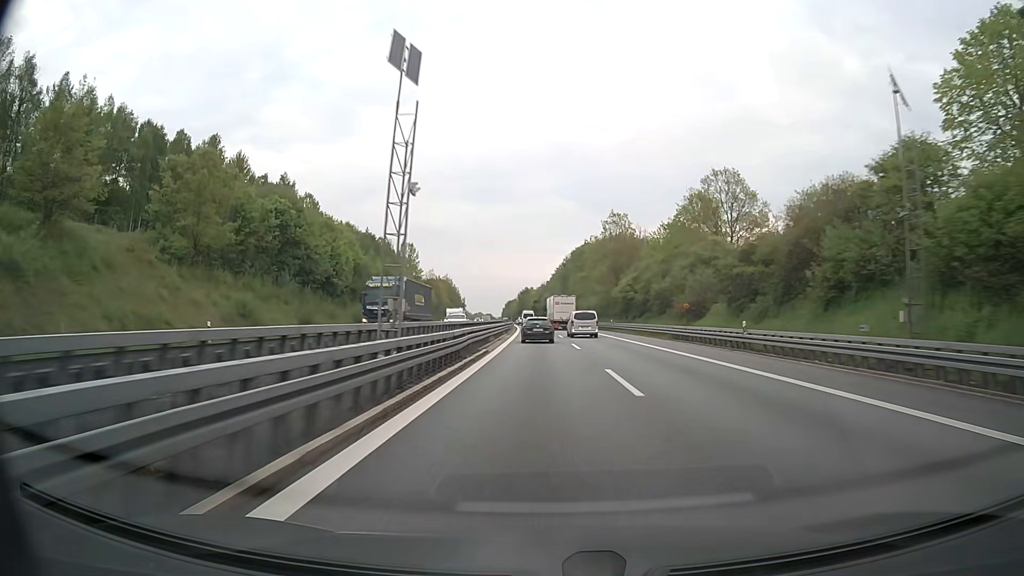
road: motorway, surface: asphalt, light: Day
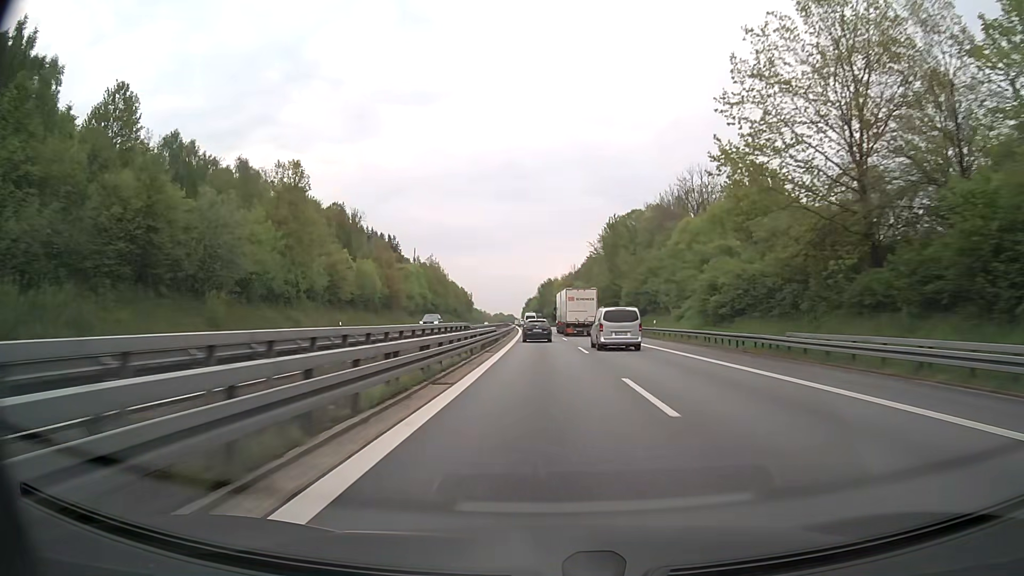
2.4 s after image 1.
(-1.4, +74.6) m; -2°
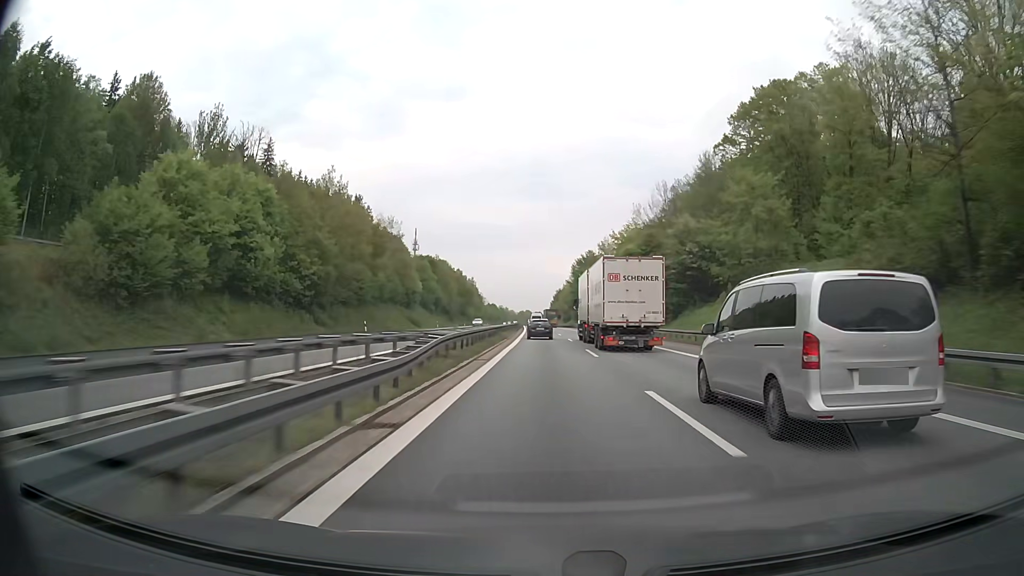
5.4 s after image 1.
(-1.9, +93.3) m; -2°
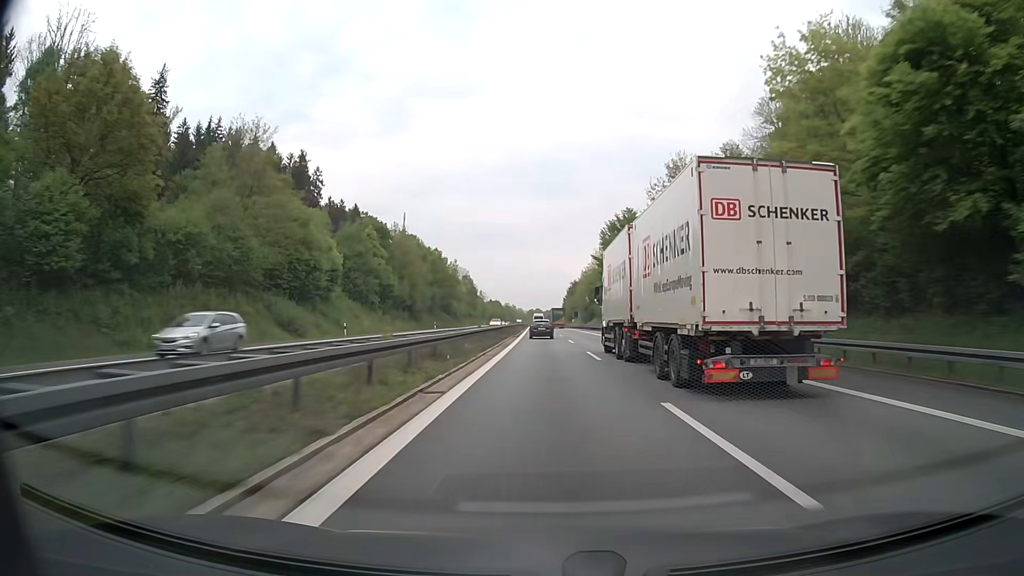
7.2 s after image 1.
(-0.6, +56.2) m; -1°
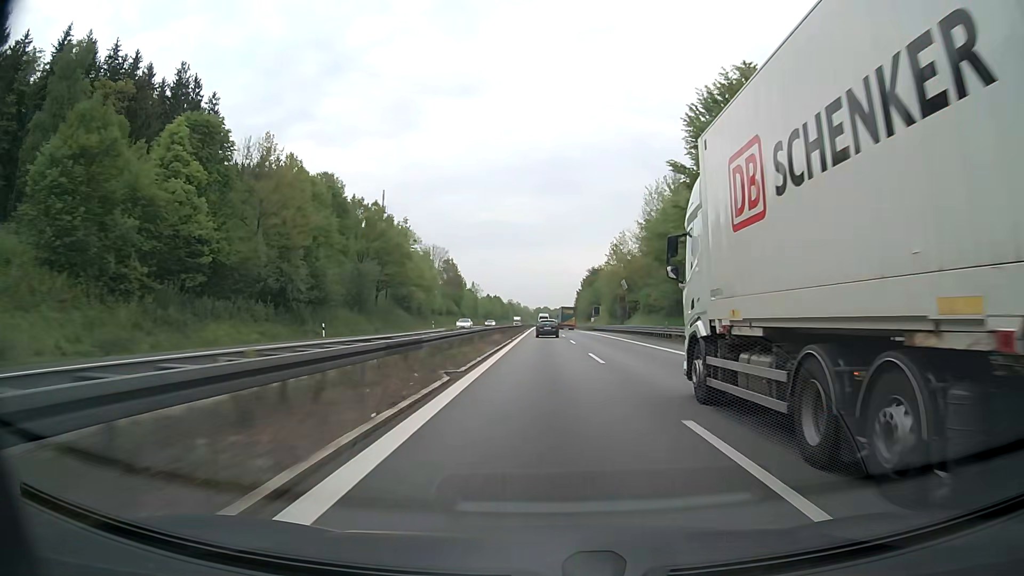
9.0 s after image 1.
(-0.4, +56.2) m; -1°
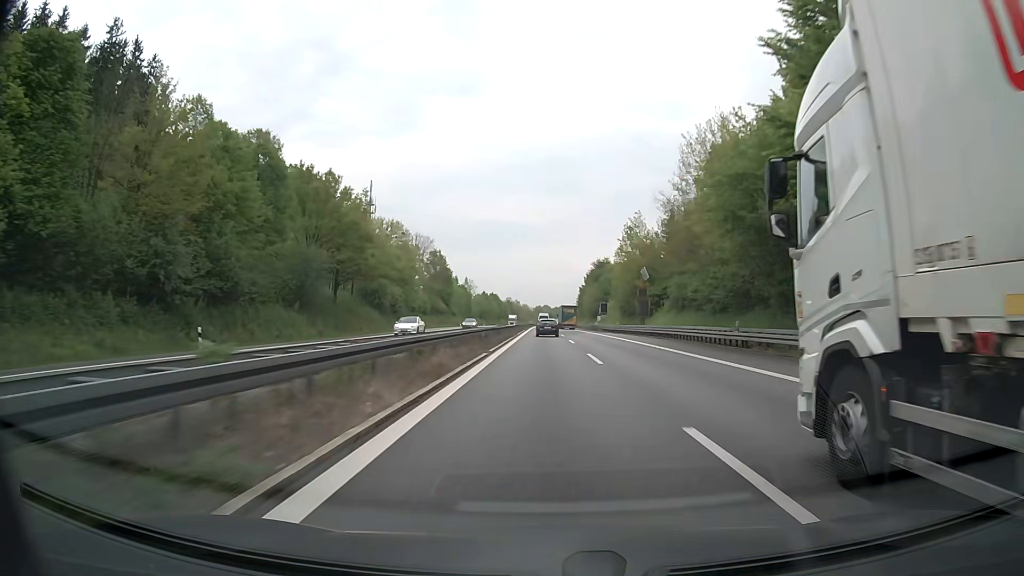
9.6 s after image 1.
(0.0, +18.8) m; 0°
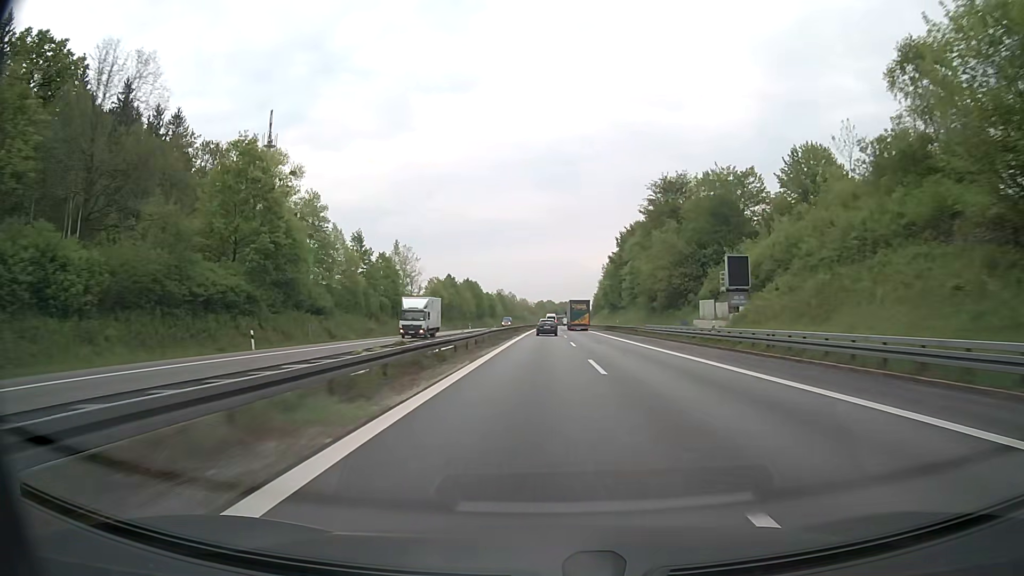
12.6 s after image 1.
(-0.2, +94.3) m; 0°
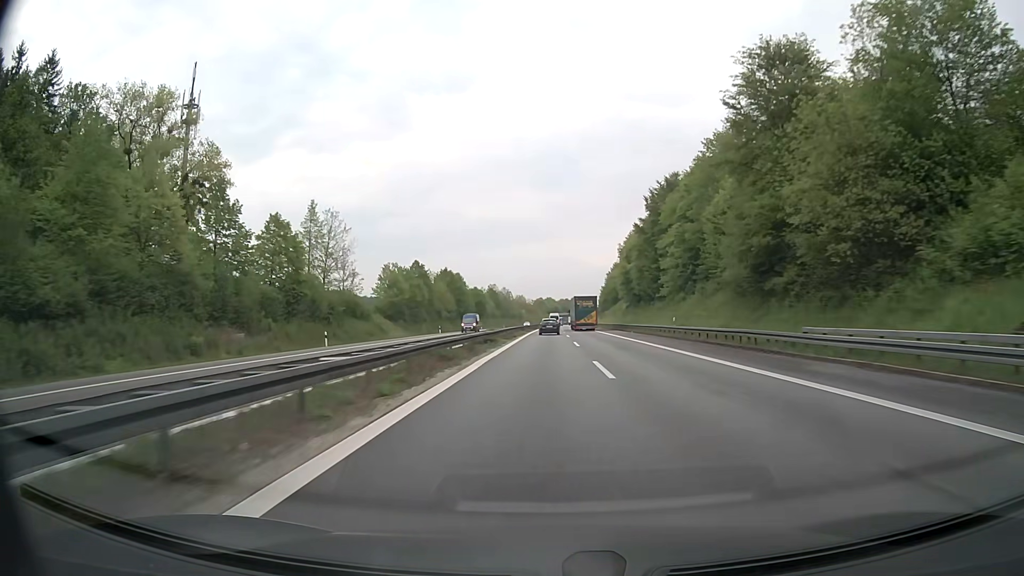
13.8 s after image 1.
(-0.1, +37.7) m; 0°
(0, +10) (0, +20) (0, +30) (0, +40) (0, +50) (0, +60) (0, +70) (+1, +80) (+1, +90) (+1, +100) m
